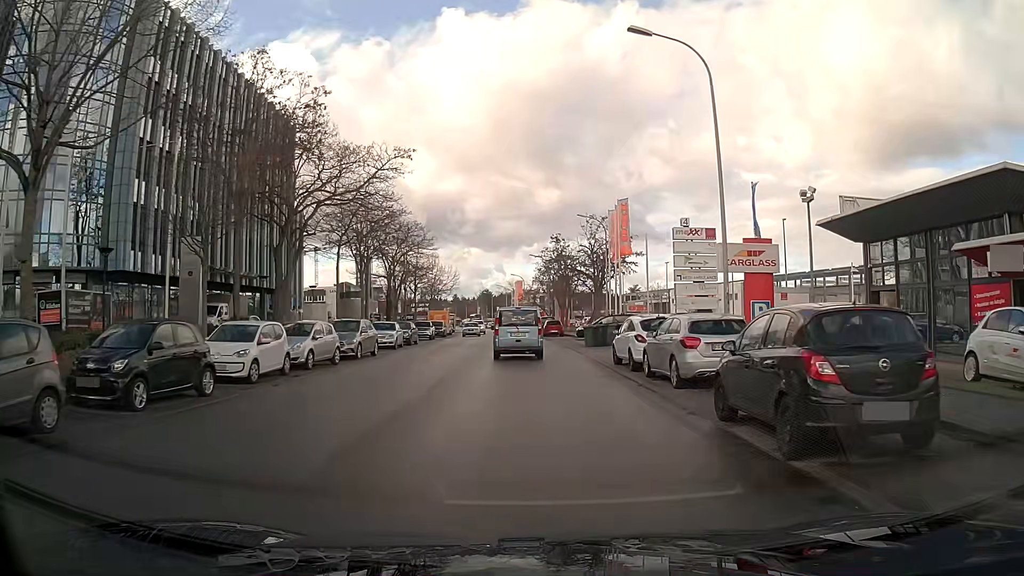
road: tertiary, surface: asphalt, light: Day
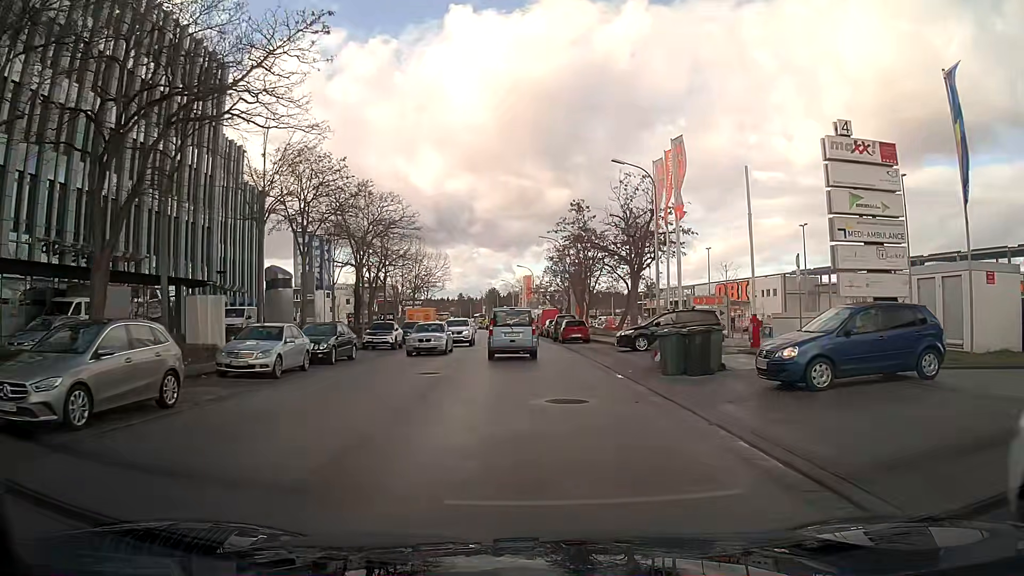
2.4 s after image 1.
(-0.1, +17.9) m; -1°
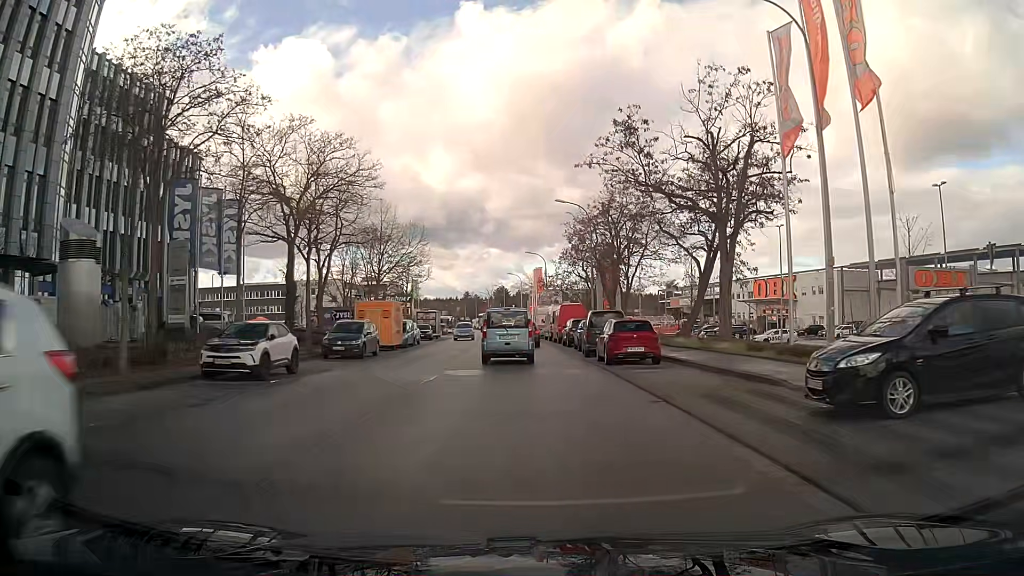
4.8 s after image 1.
(-0.1, +19.4) m; -1°
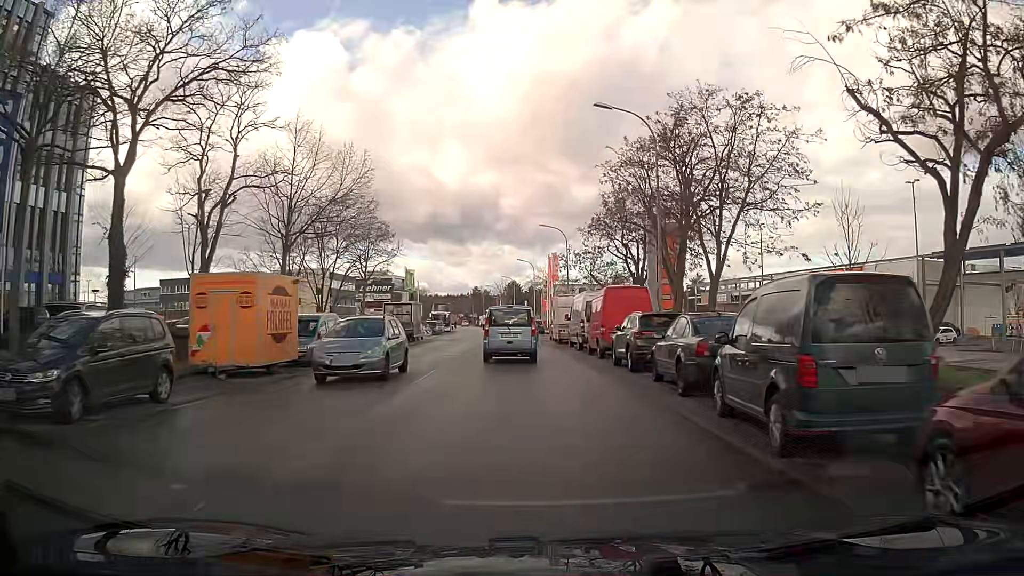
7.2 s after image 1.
(-0.2, +19.8) m; -1°
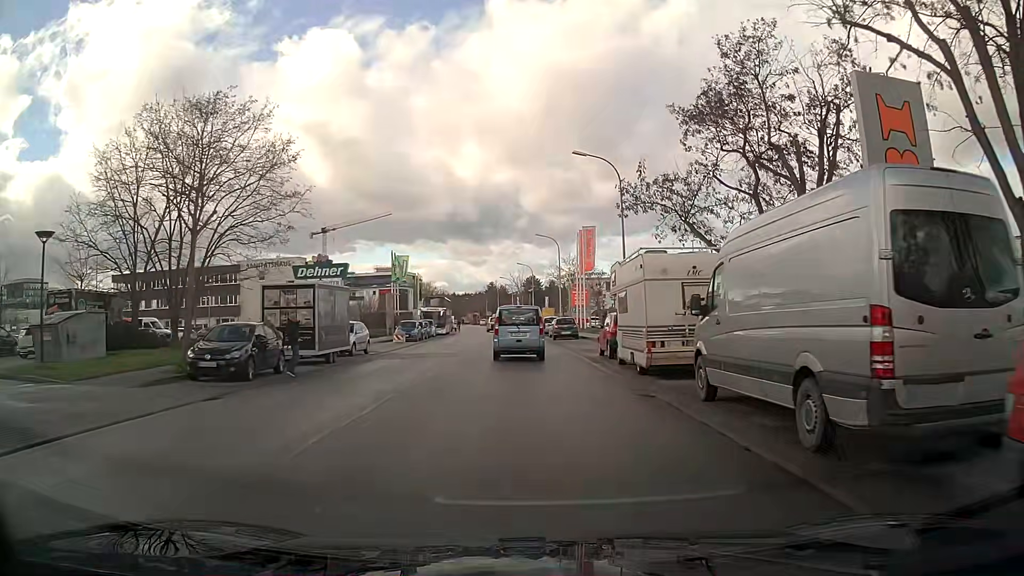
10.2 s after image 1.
(-0.4, +24.3) m; -1°
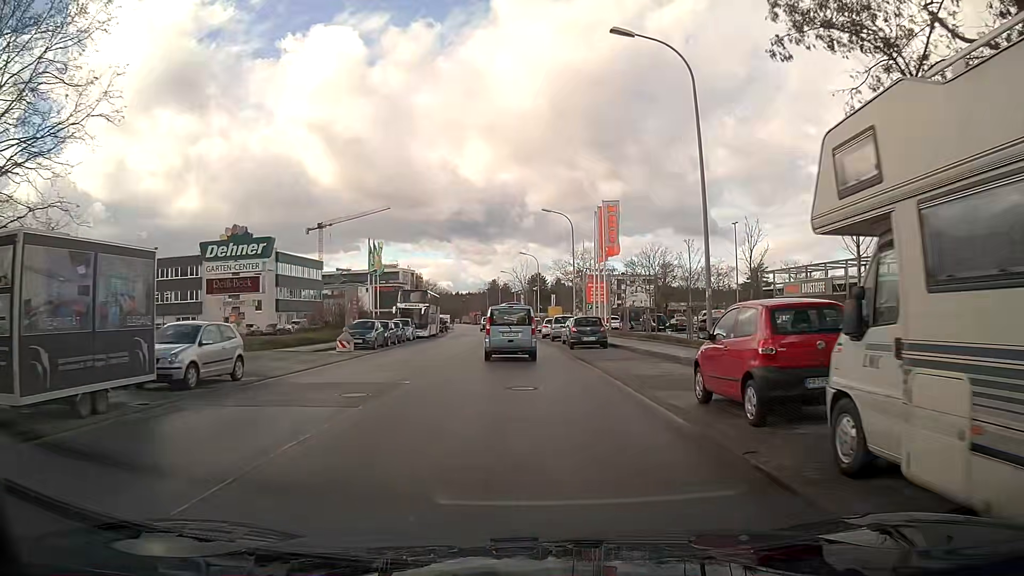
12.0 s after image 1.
(-0.2, +14.5) m; -1°
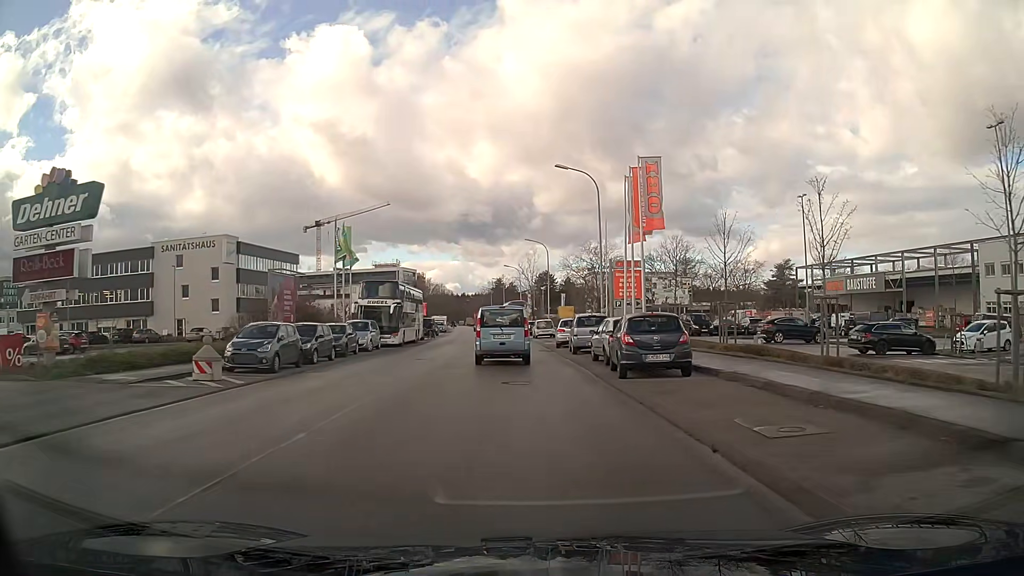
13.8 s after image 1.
(-0.1, +14.7) m; -1°
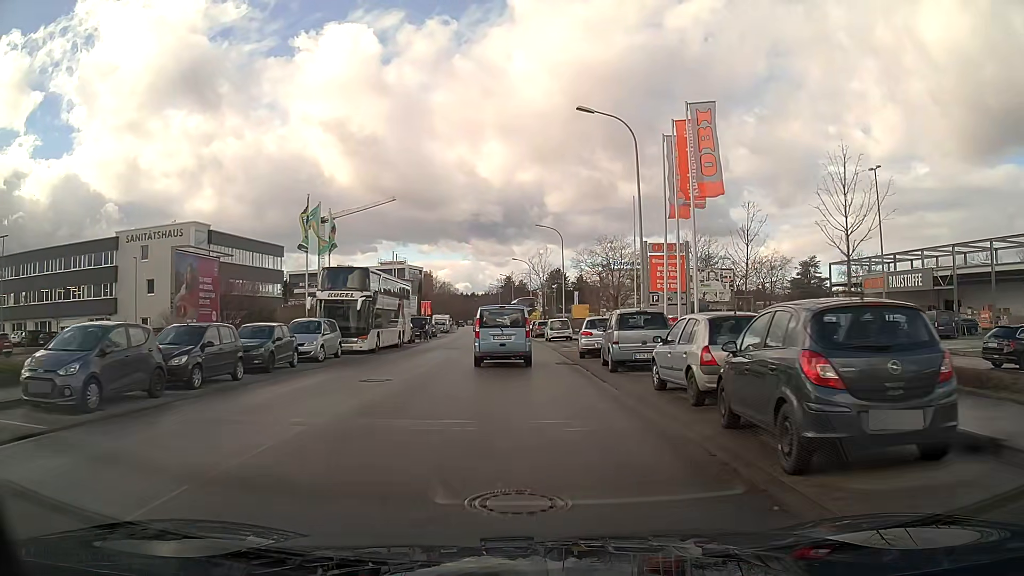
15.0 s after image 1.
(-0.1, +9.8) m; -1°
